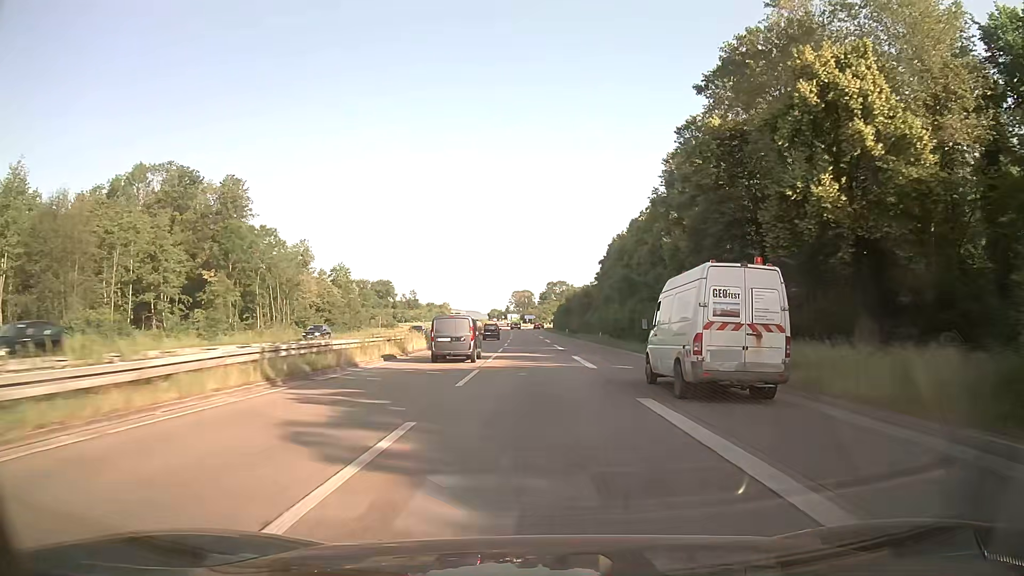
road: trunk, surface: asphalt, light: Day
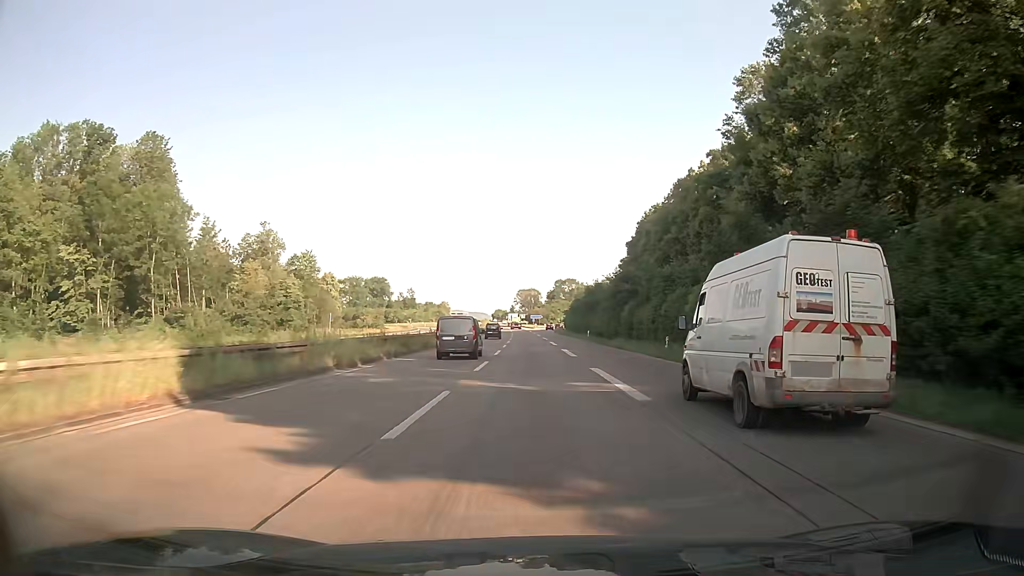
(-0.1, +30.6) m; -1°
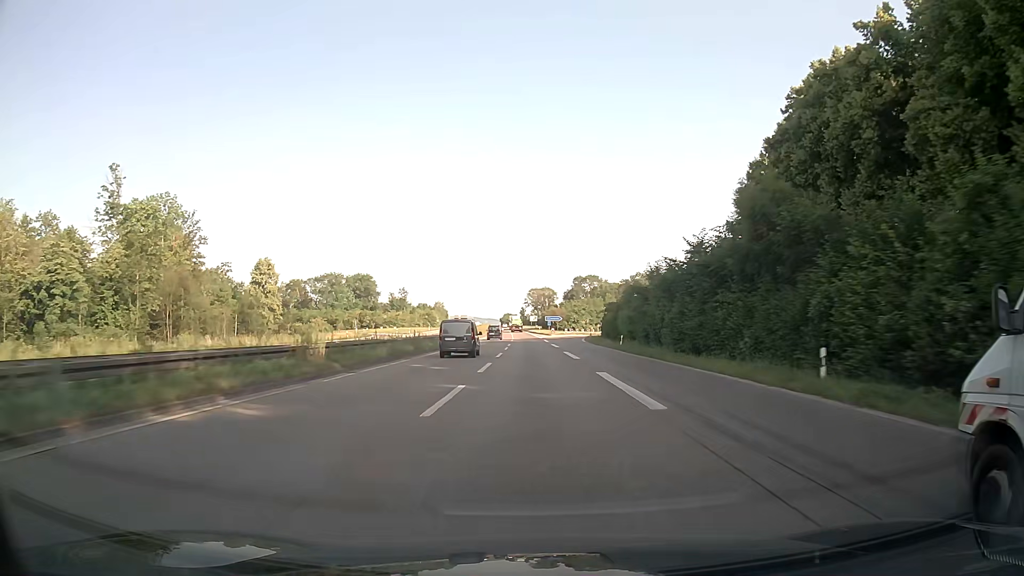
(-0.4, +61.1) m; -1°
(0, +10) (0, +20) (0, +30) (0, +40) (0, +50) (-1, +60) (-1, +70) (-1, +80) (-1, +90) (-2, +100) m
